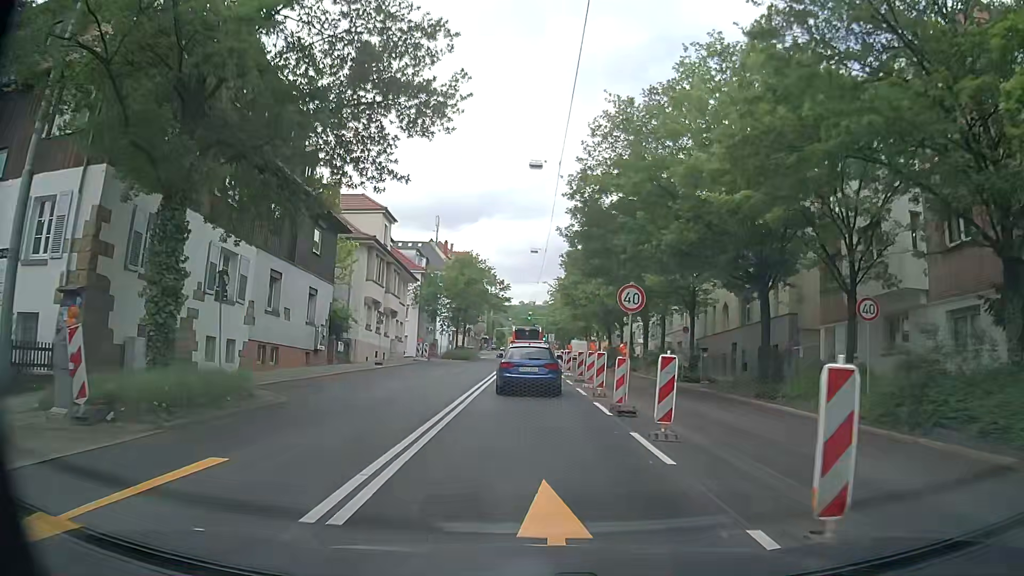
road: secondary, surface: asphalt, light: Day
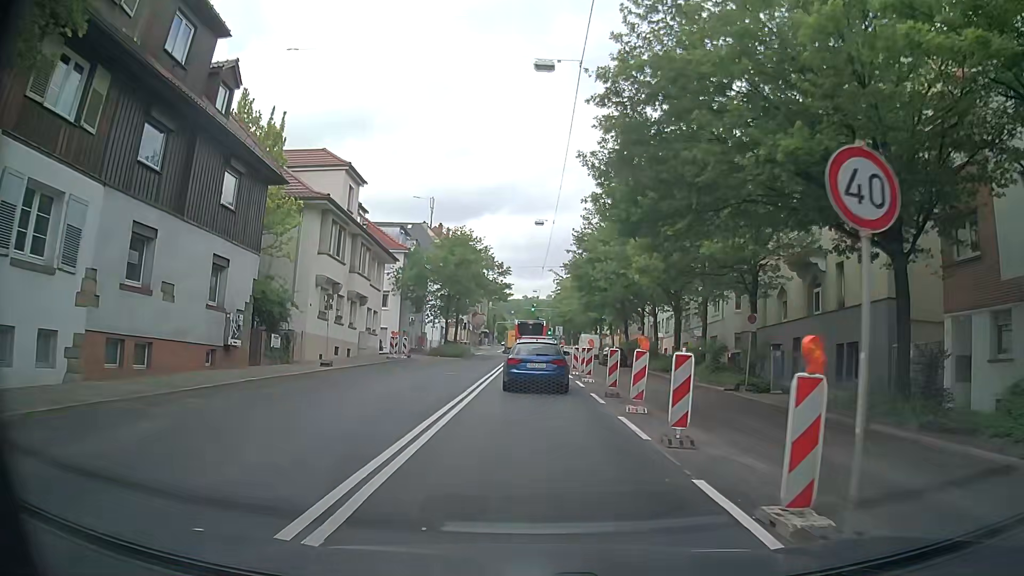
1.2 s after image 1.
(0.0, +10.0) m; -1°
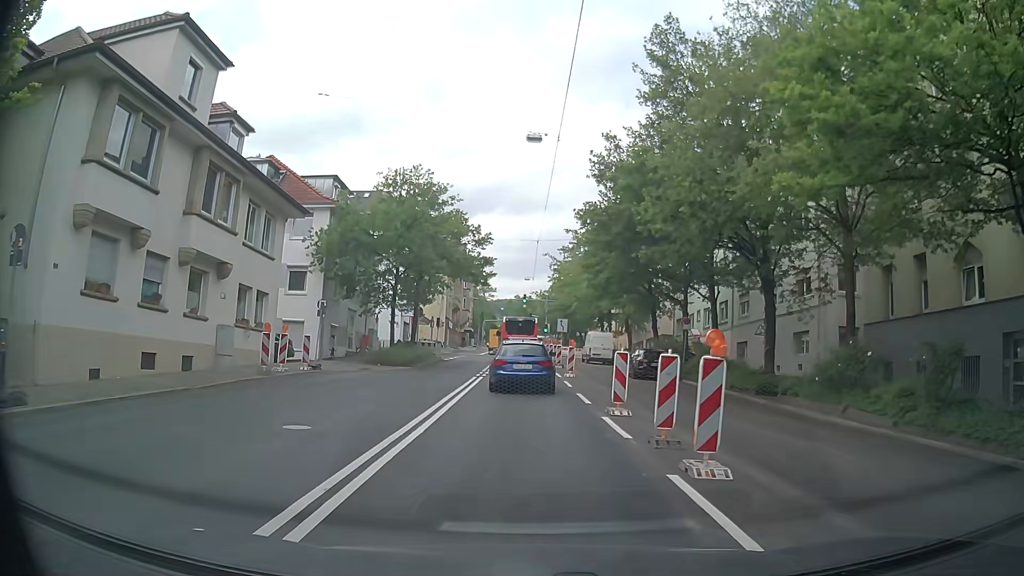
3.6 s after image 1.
(+0.3, +17.6) m; +1°
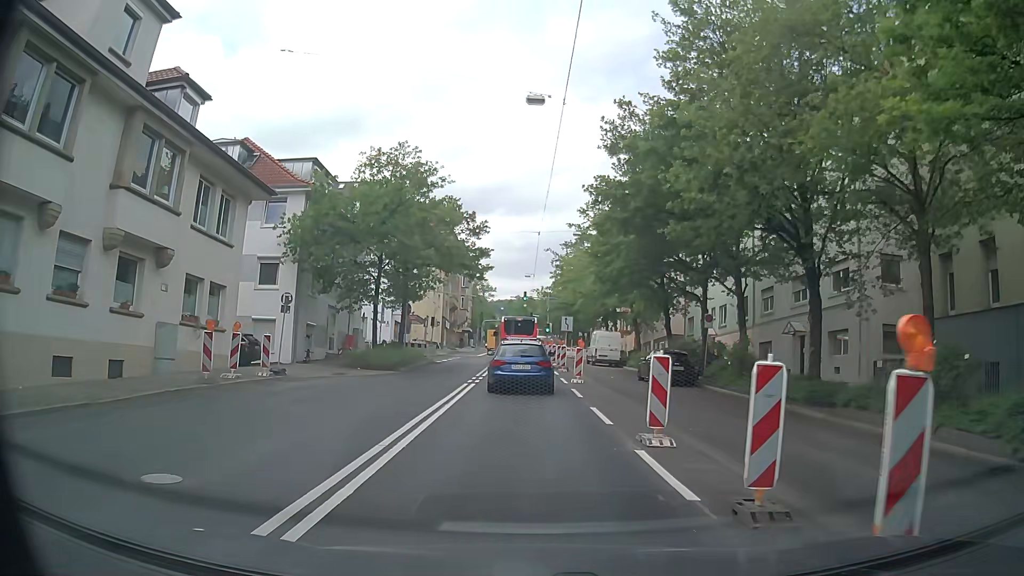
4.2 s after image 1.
(0.0, +4.0) m; 0°
